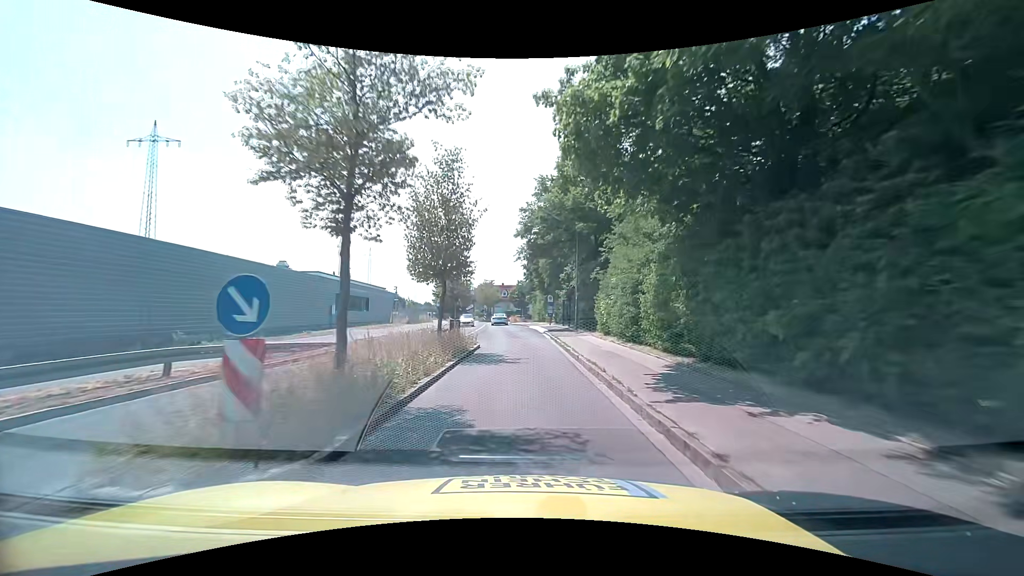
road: tertiary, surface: asphalt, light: Day
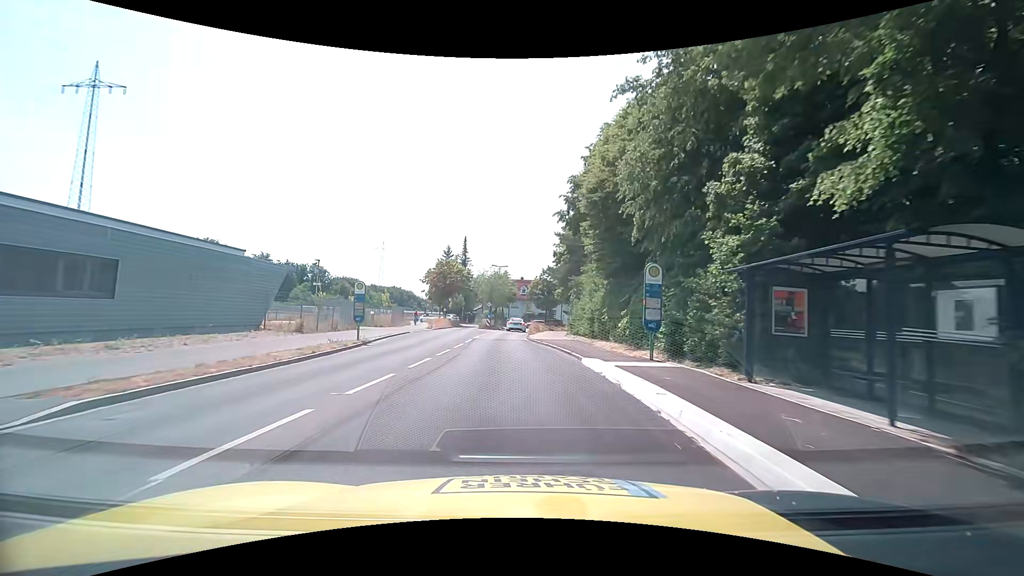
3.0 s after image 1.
(-0.5, +33.2) m; -3°
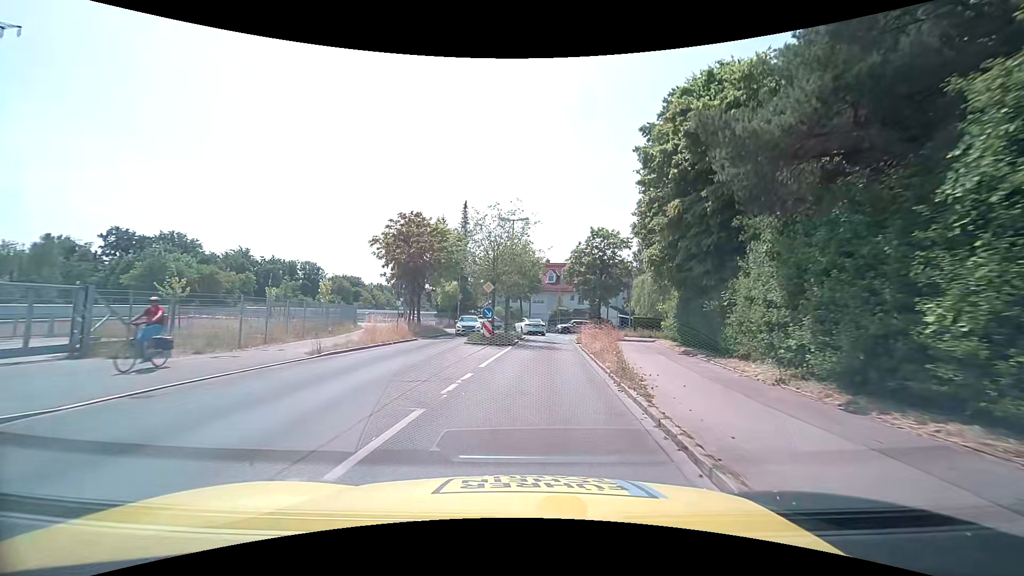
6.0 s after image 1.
(-1.0, +31.2) m; -2°
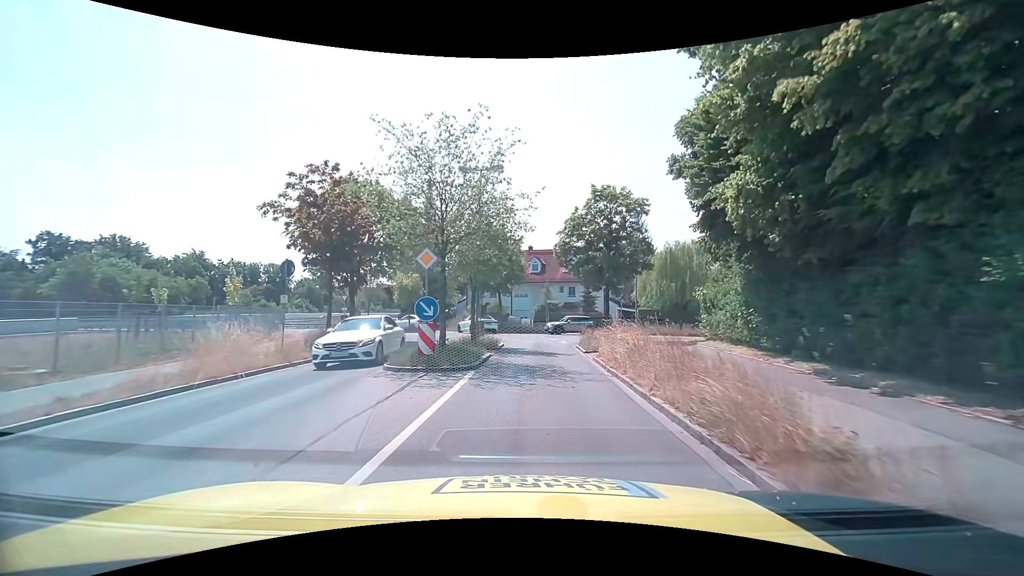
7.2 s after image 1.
(+0.1, +11.4) m; +2°
(0, +10) (+1, +20) (+1, +30) (-2, +40) (-8, +48) (-15, +55) (-20, +64) (-21, +73) (-22, +83) (-22, +93) m
